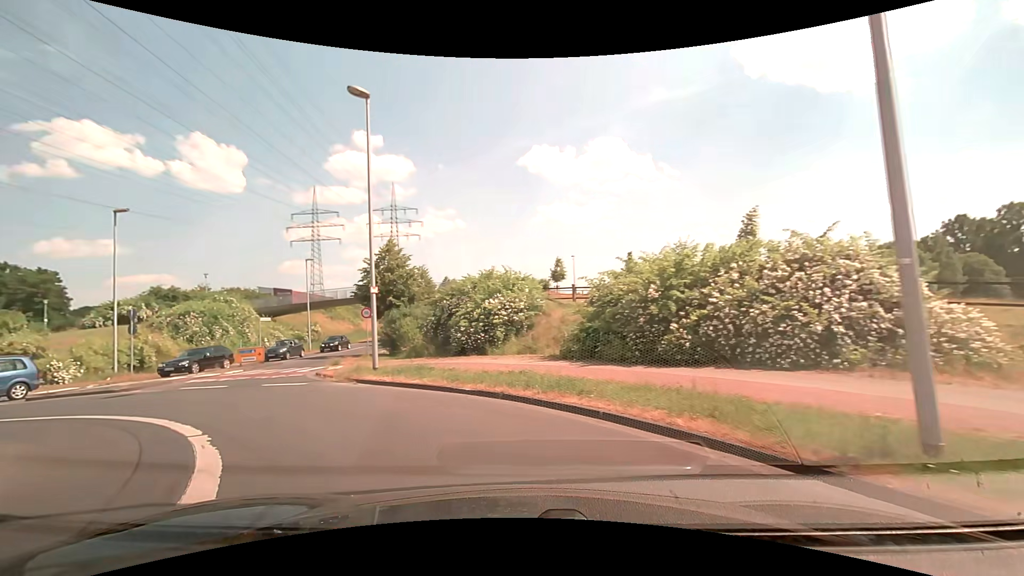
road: secondary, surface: asphalt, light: Day
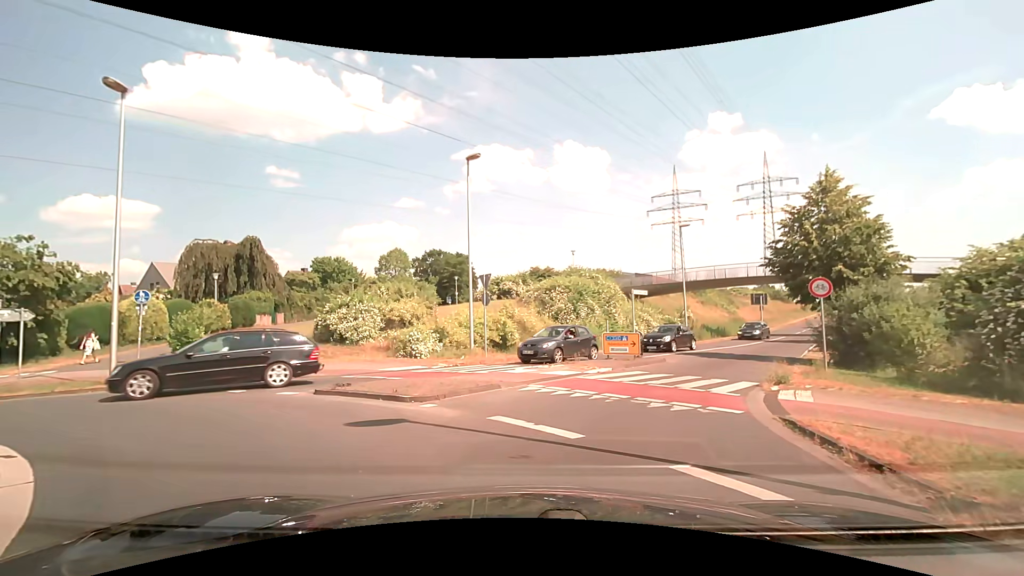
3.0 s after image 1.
(-5.2, +10.9) m; -42°
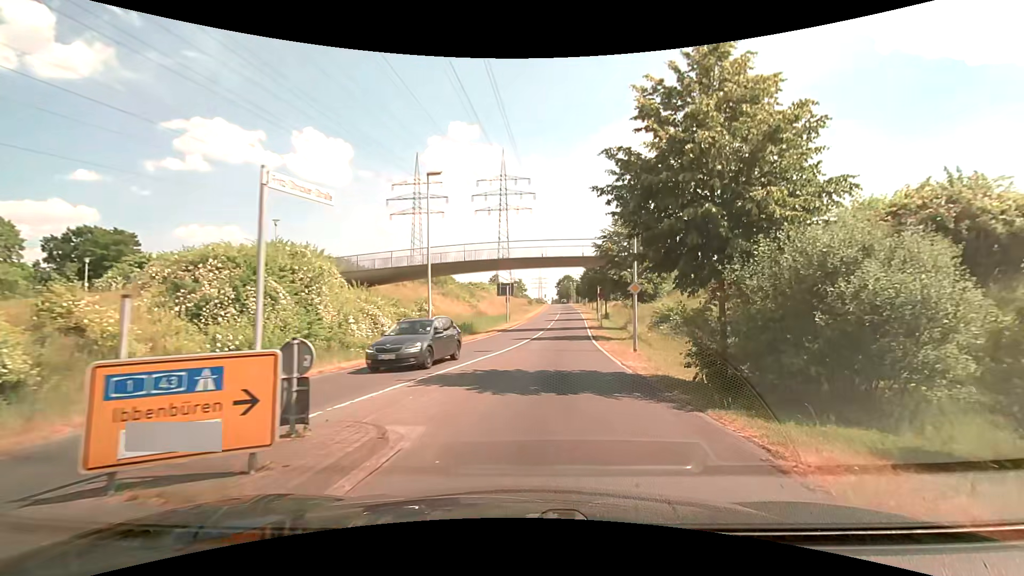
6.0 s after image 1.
(+3.1, +14.6) m; +28°
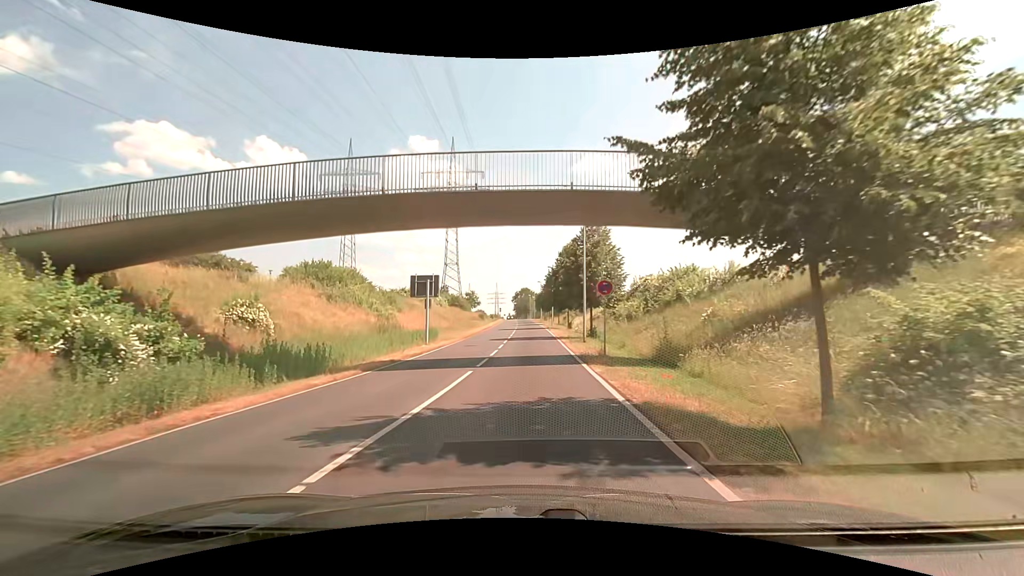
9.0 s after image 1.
(+2.0, +22.5) m; +5°
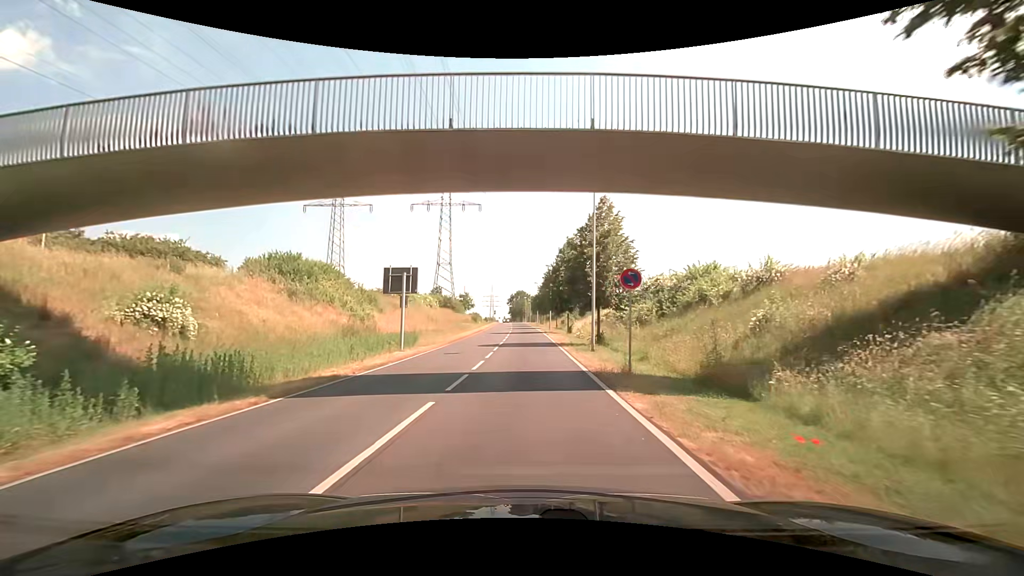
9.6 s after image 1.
(+0.1, +5.3) m; +1°
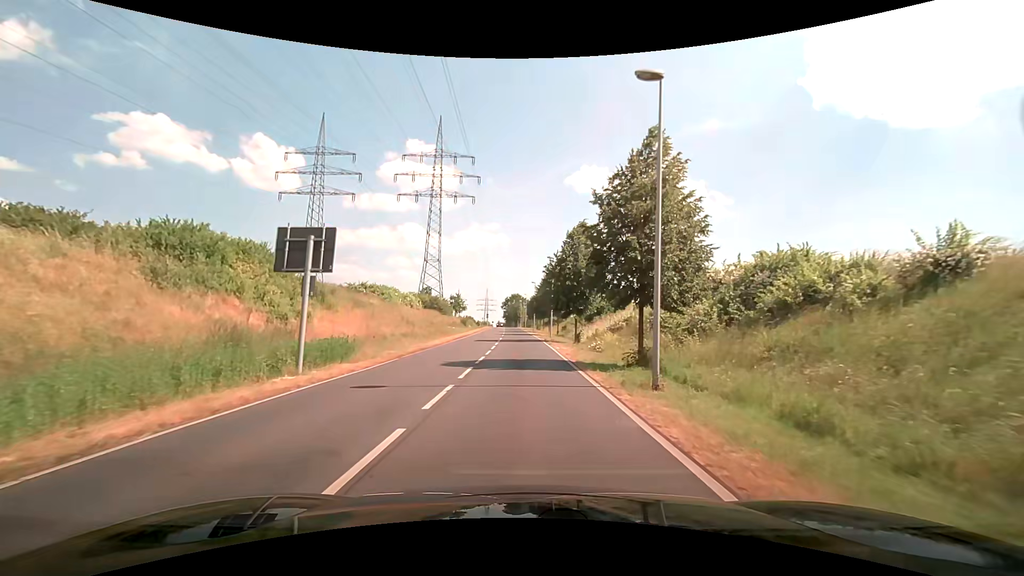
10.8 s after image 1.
(0.0, +11.6) m; 0°
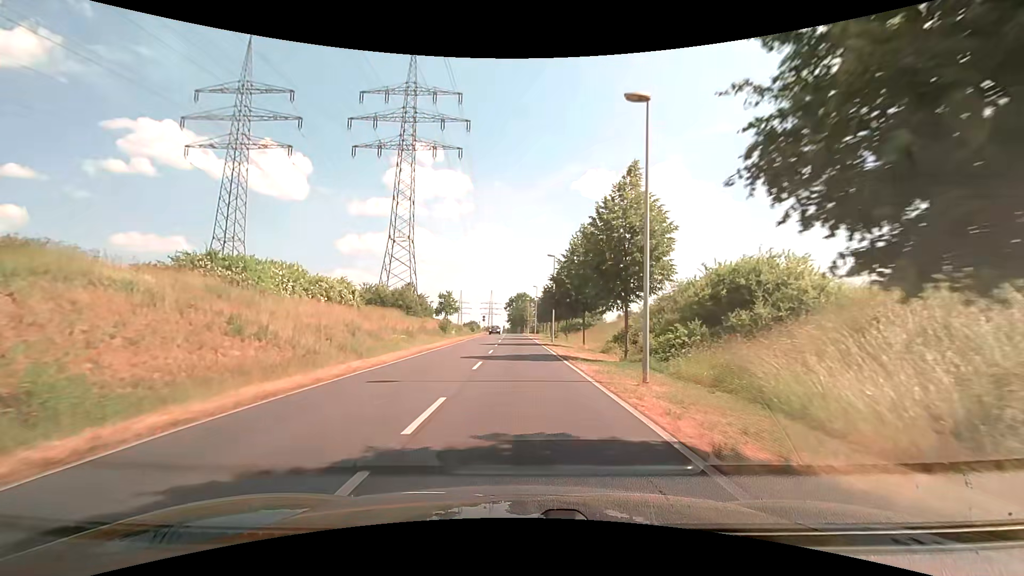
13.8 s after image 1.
(+0.2, +34.1) m; 0°
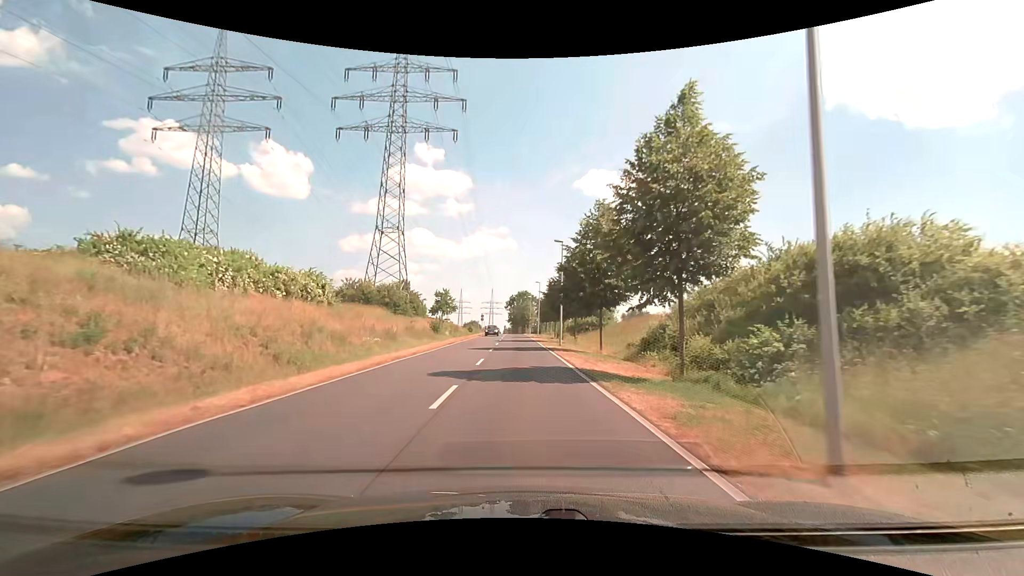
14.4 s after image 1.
(0.0, +7.4) m; 0°
(0, +10) (0, +20) (0, +30) (0, +40) (-1, +50) (-1, +60) (-1, +70) (-1, +80) (-2, +90) (-2, +100) m
